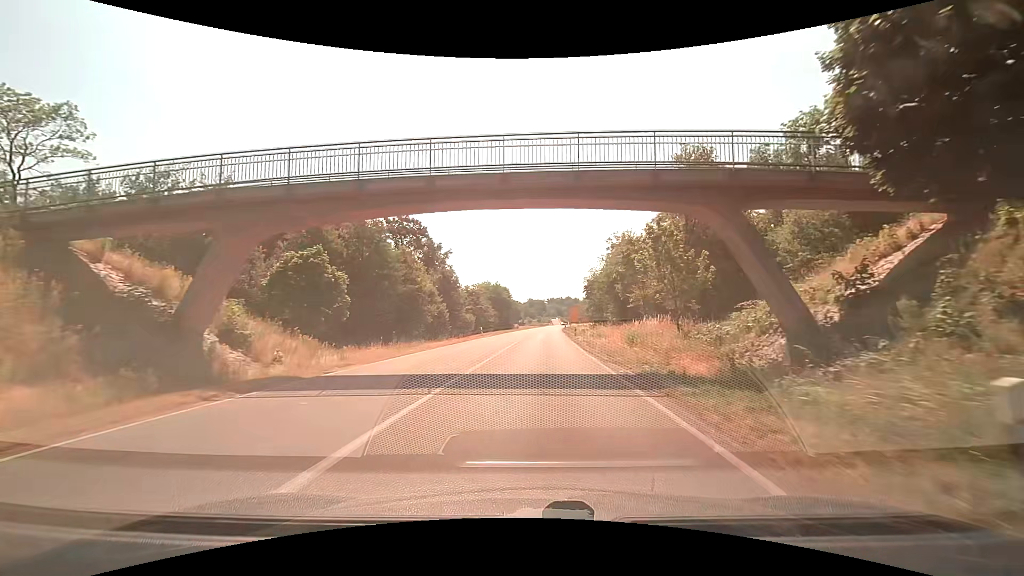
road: primary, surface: asphalt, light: Day
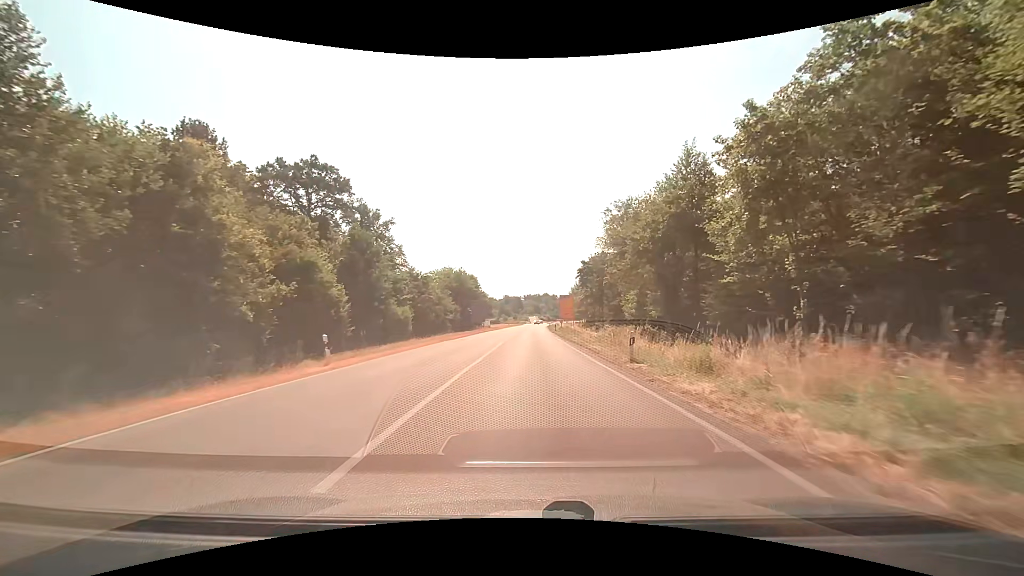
(+0.6, +37.1) m; +2°
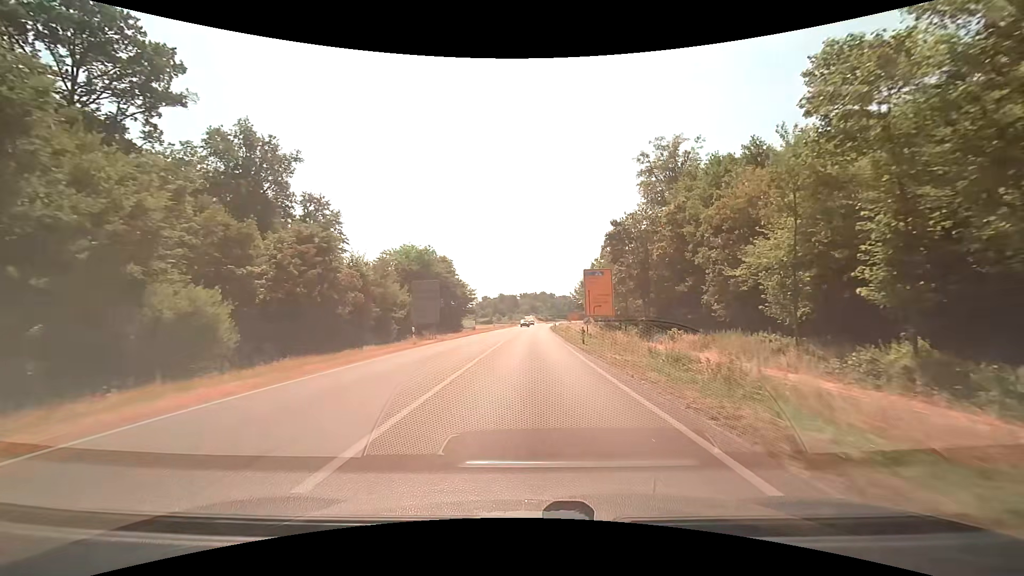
(+0.3, +38.2) m; +1°
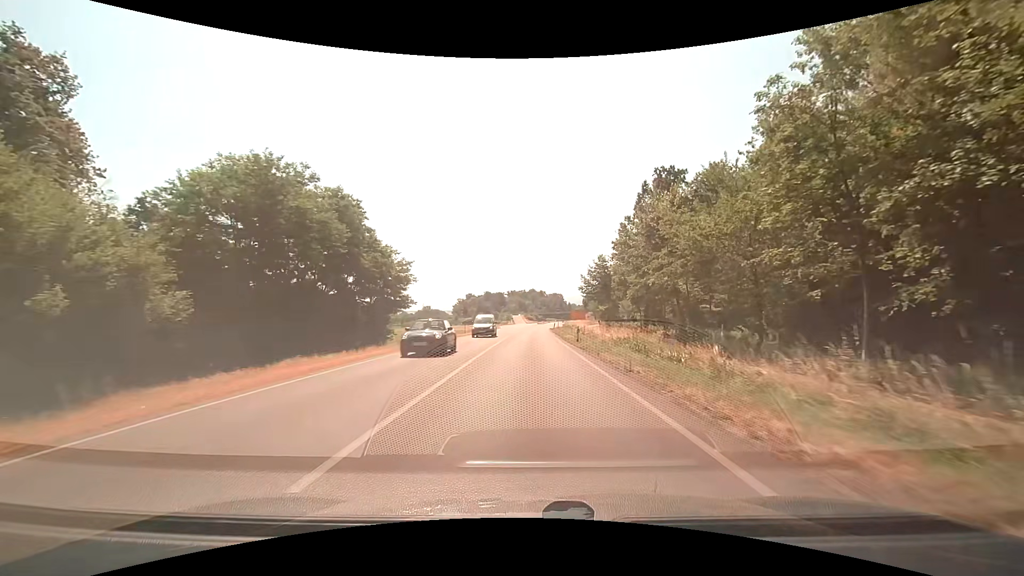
(+0.3, +48.4) m; +1°
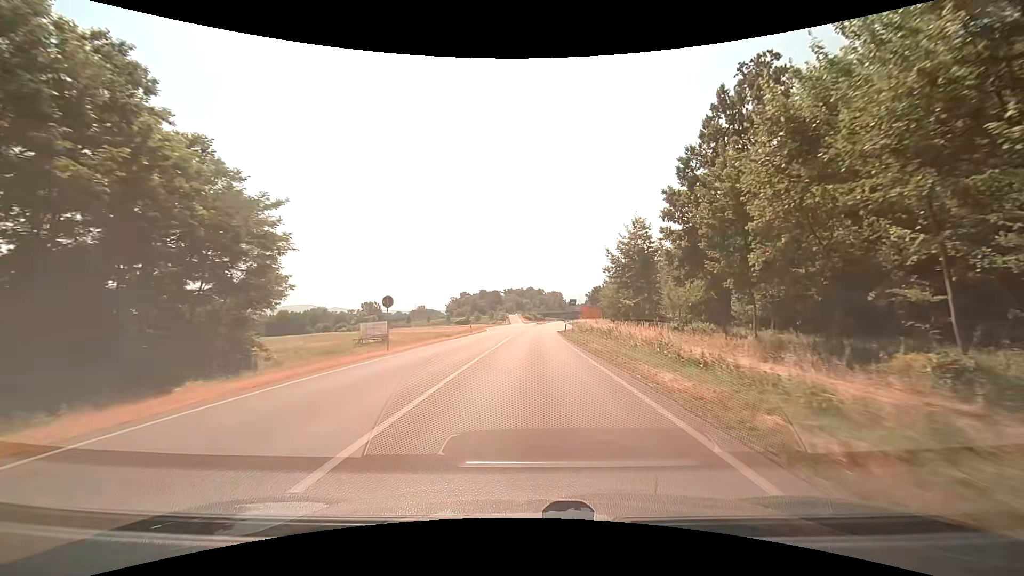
(+0.1, +28.4) m; 0°
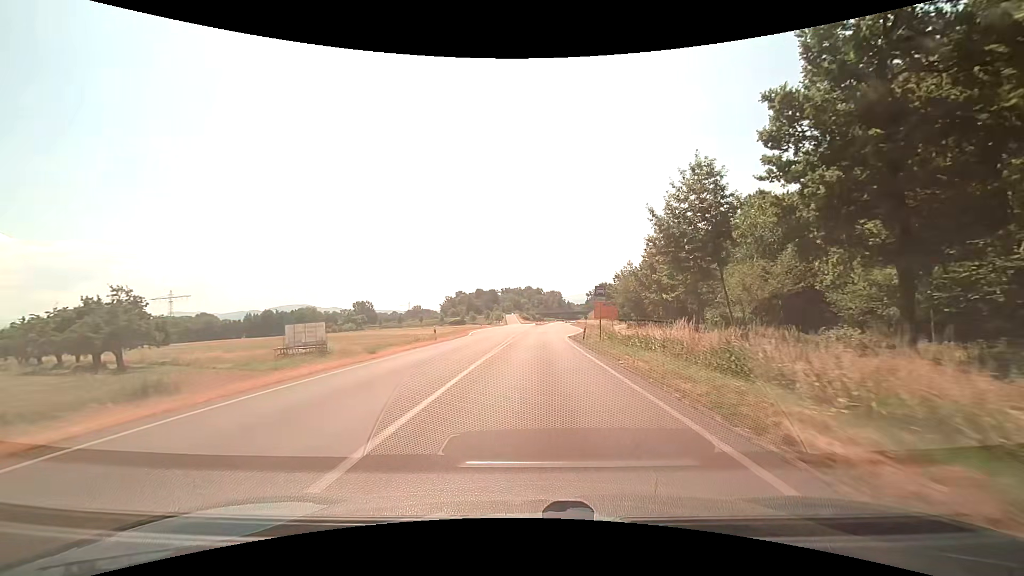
(0.0, +19.2) m; 0°
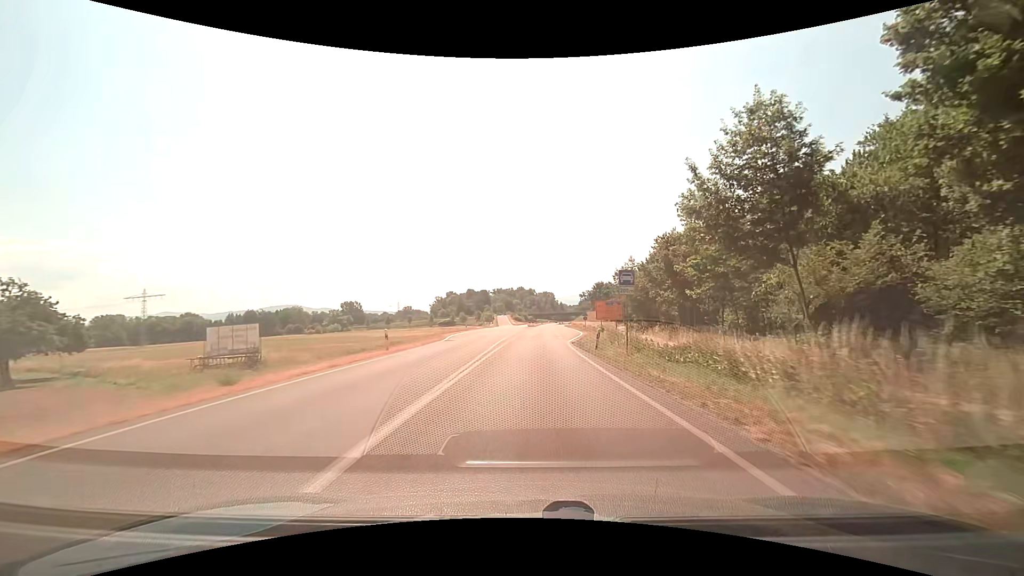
(+0.1, +9.7) m; +1°
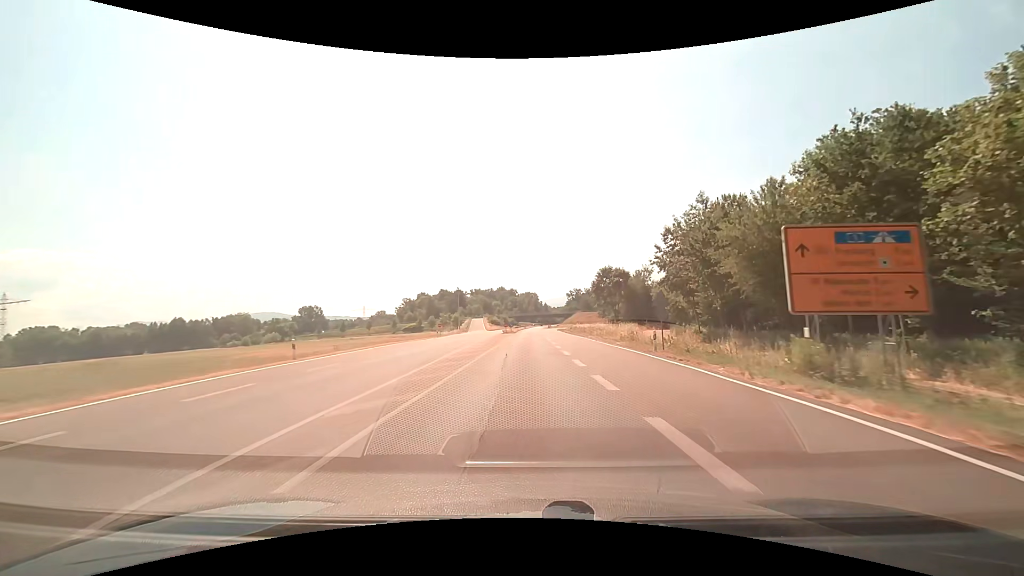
(+1.2, +49.4) m; +2°
(0, +10) (0, +20) (0, +30) (0, +40) (0, +50) (0, +60) (0, +70) (0, +80) (0, +90) (0, +100) m
